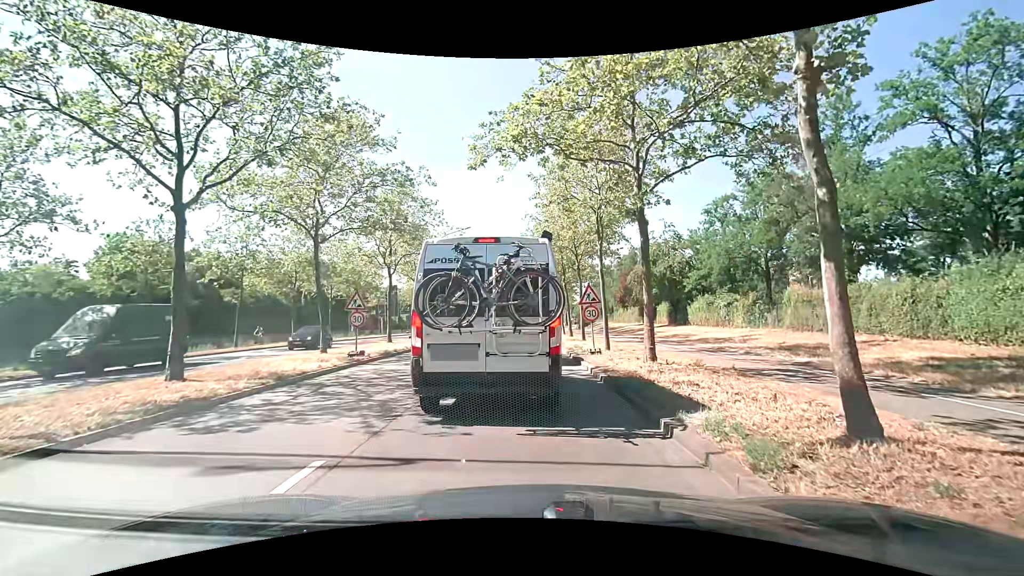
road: primary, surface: asphalt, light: Day
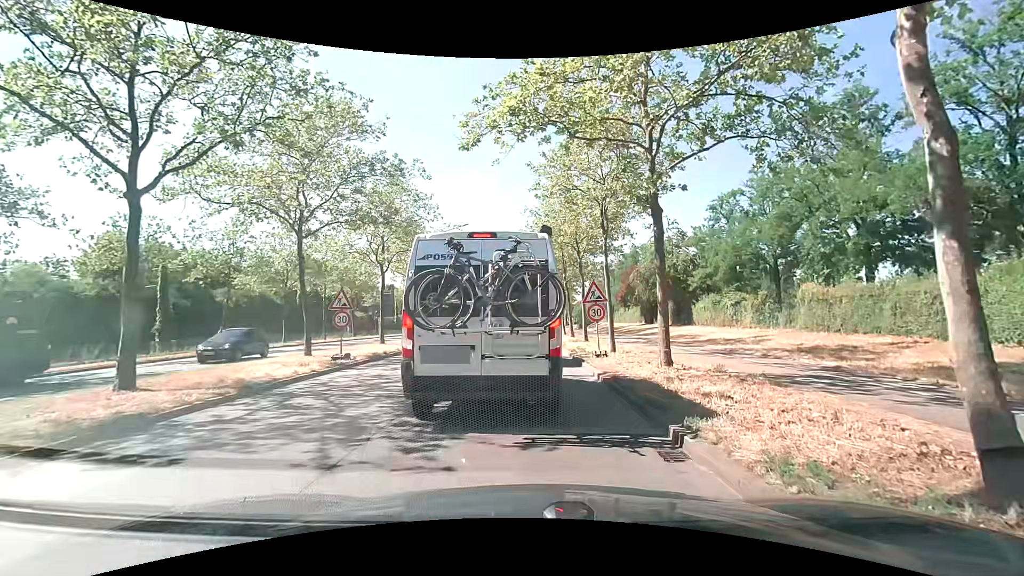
(0.0, +1.4) m; -1°
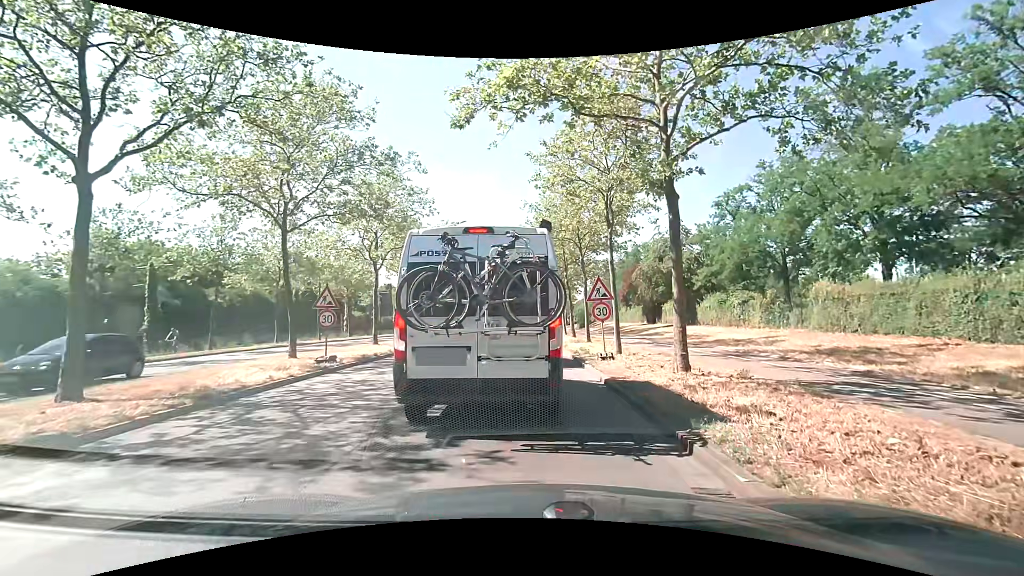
(0.0, +1.2) m; 0°
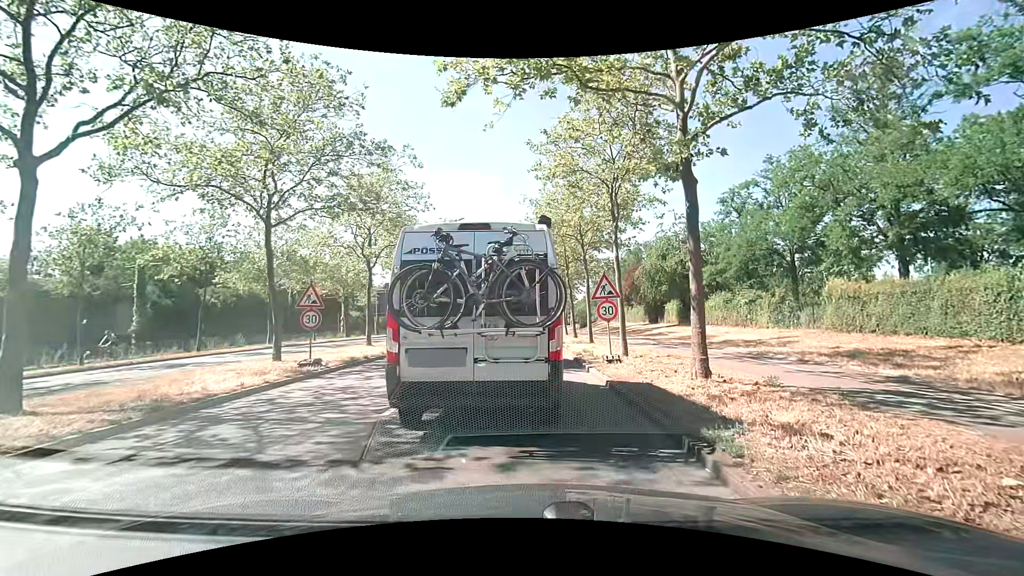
(0.0, +1.1) m; +2°
